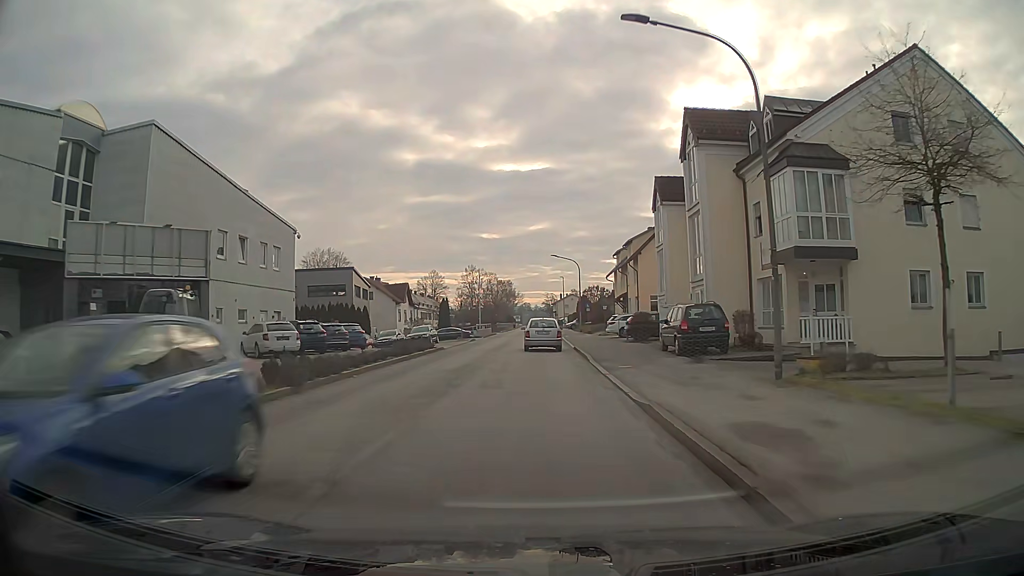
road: unclassified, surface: asphalt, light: Day
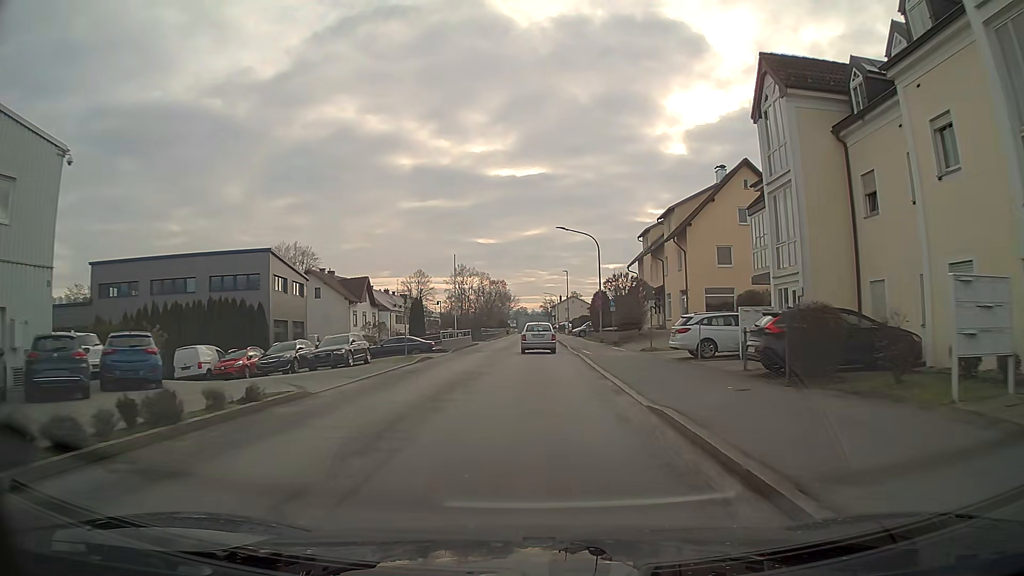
(0.0, +21.3) m; 0°
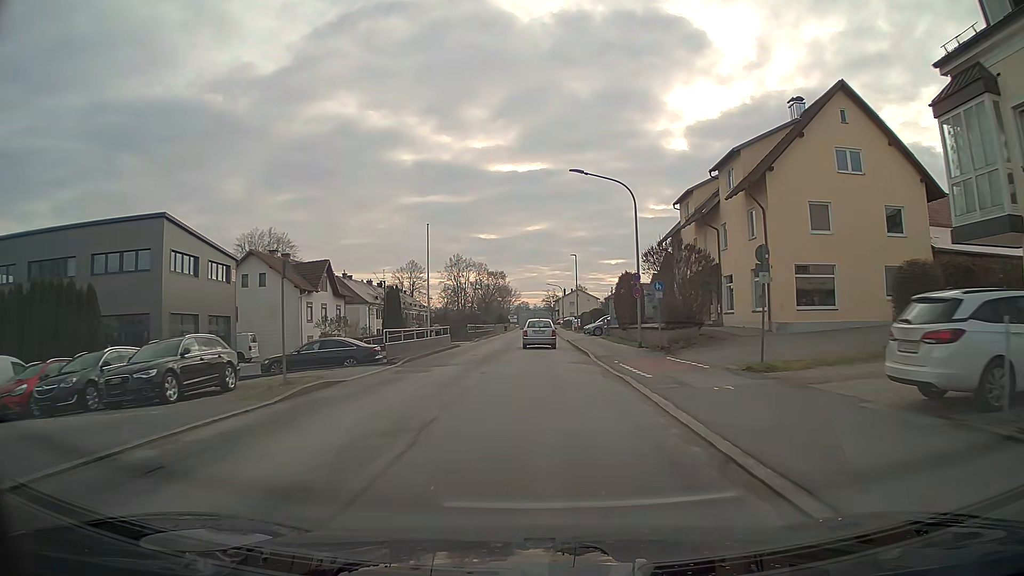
(0.0, +14.8) m; 0°
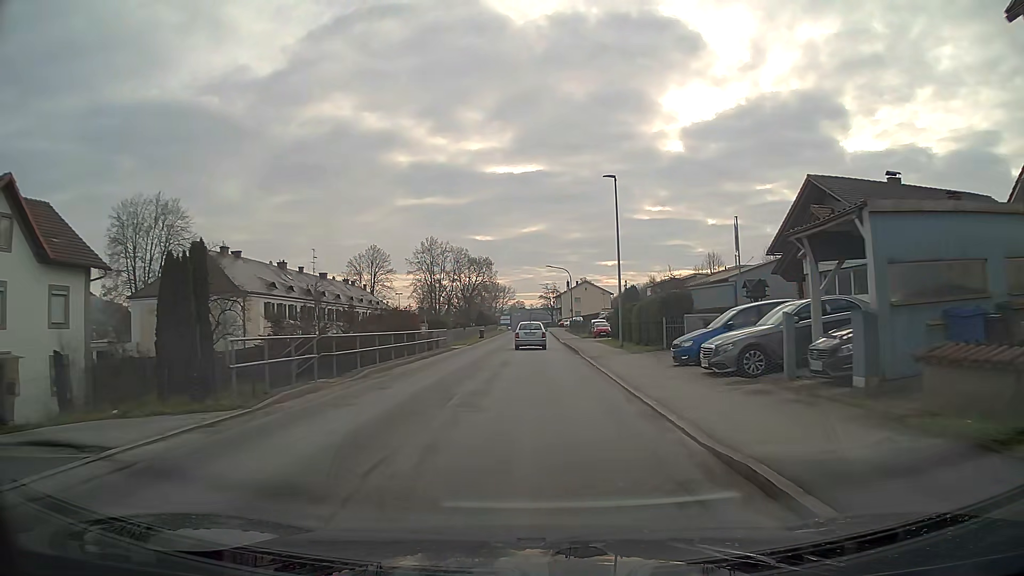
(+0.4, +39.1) m; 0°
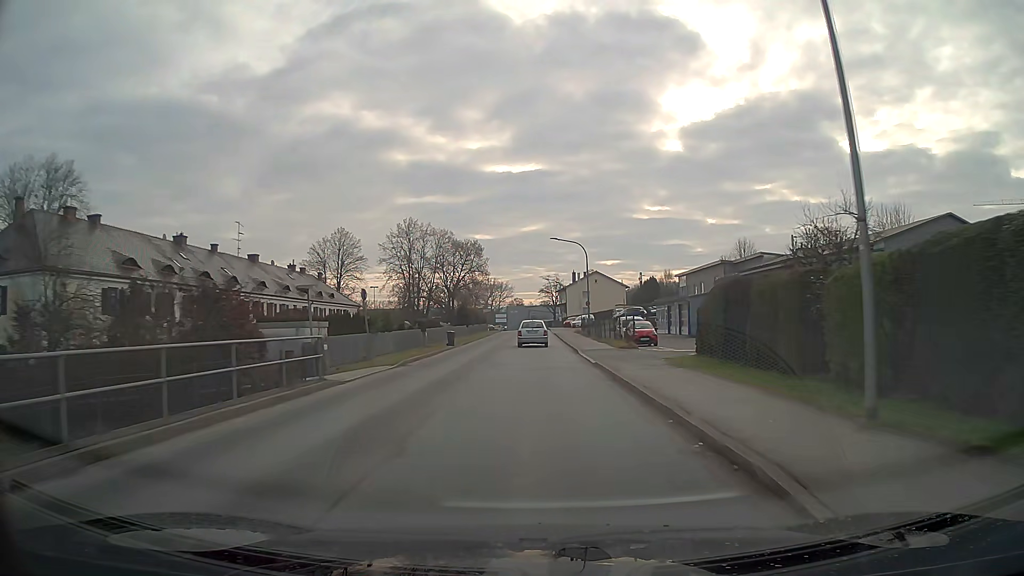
(0.0, +23.8) m; 0°
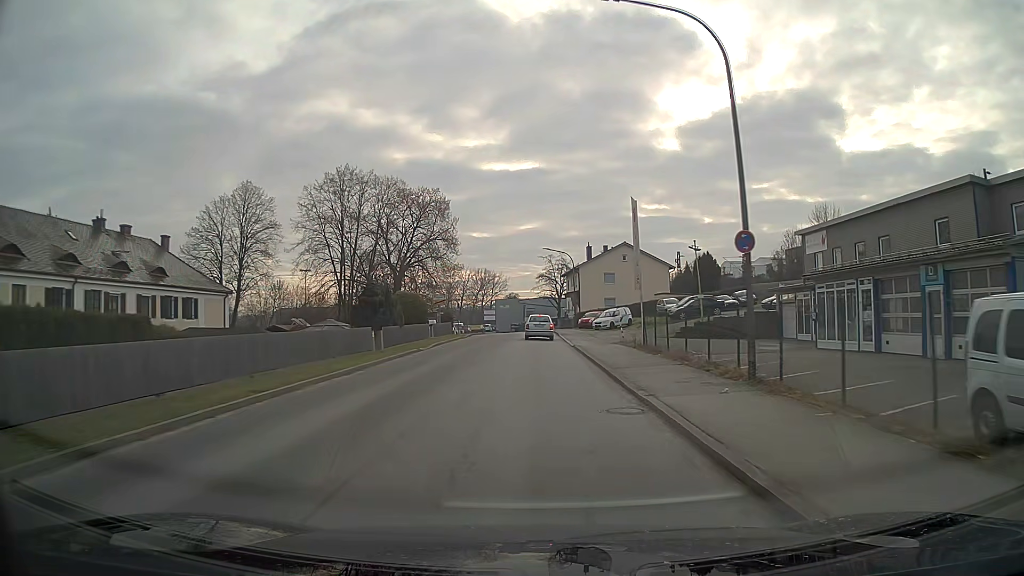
(+0.2, +39.3) m; 0°
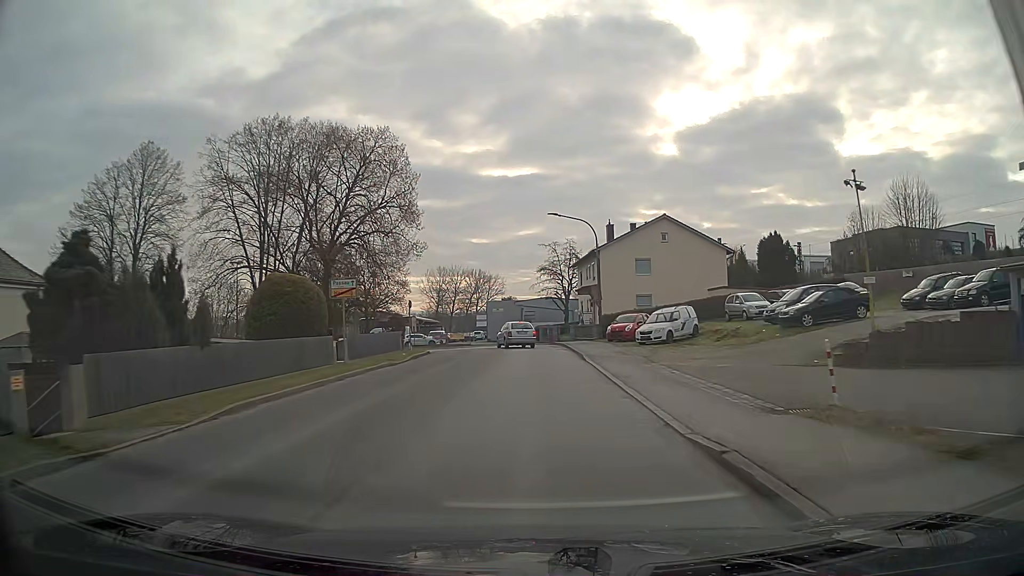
(0.0, +22.9) m; 0°
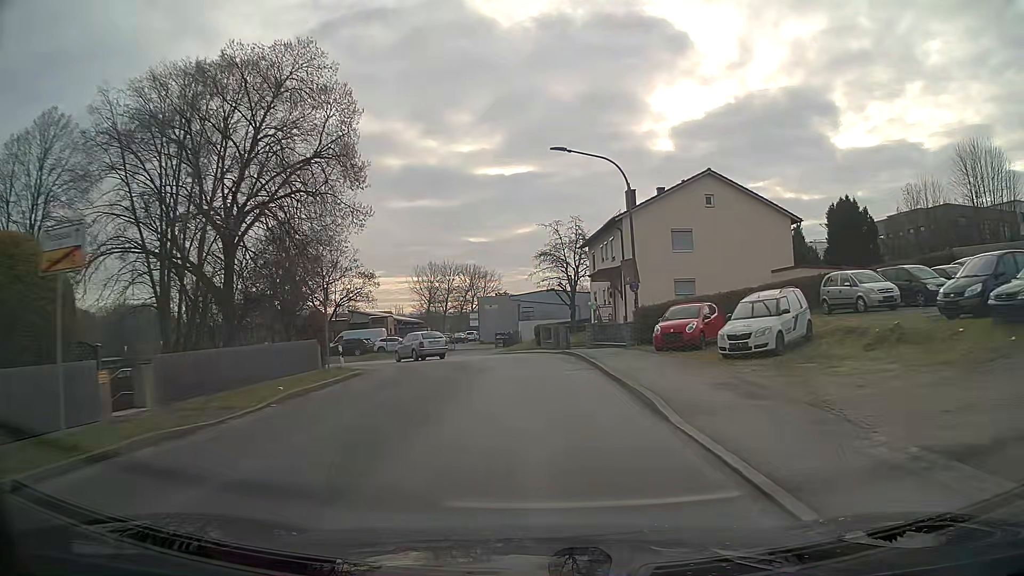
(0.0, +14.3) m; 0°
